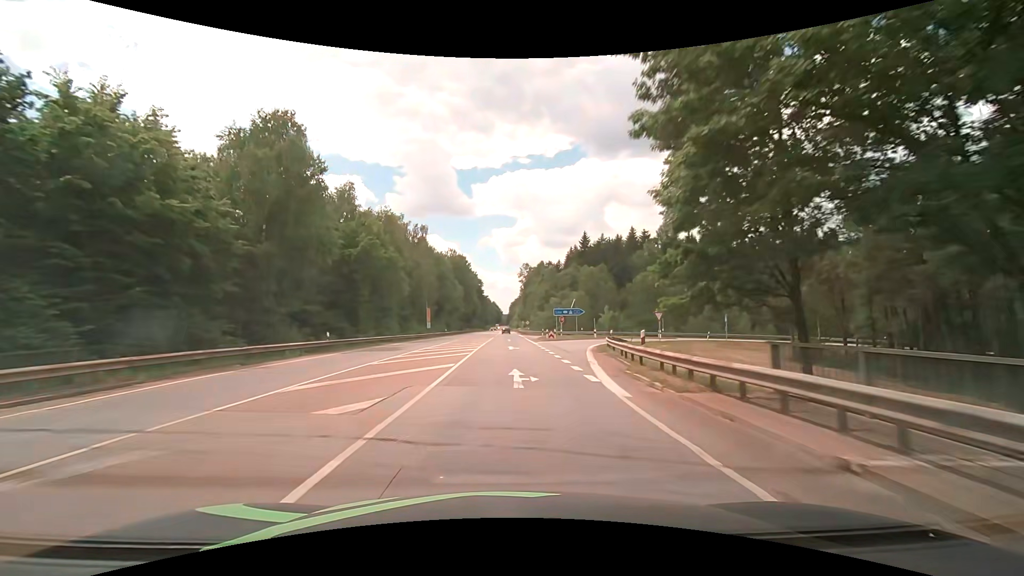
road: secondary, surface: asphalt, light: Day
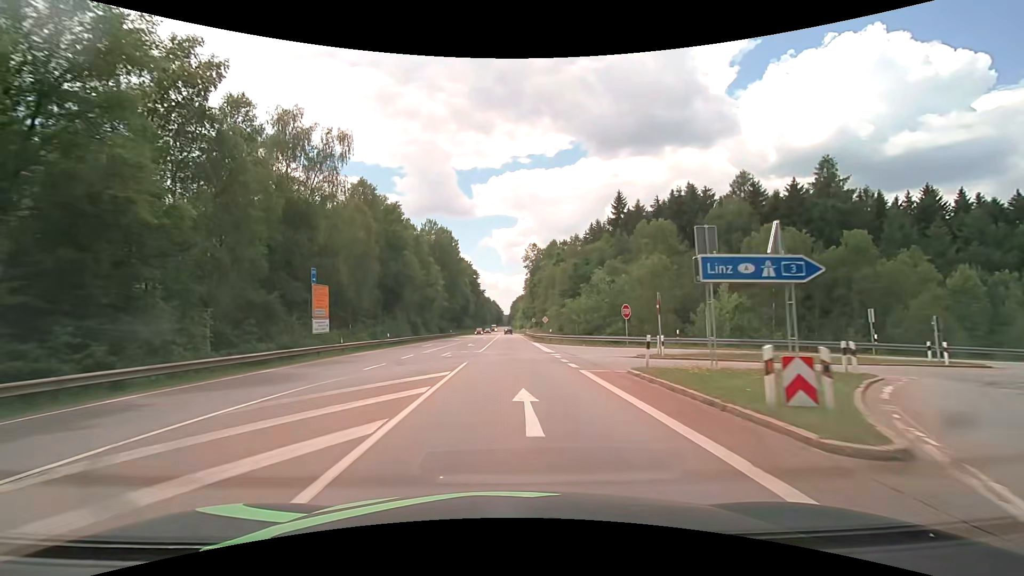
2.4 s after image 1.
(+0.1, +42.9) m; 0°
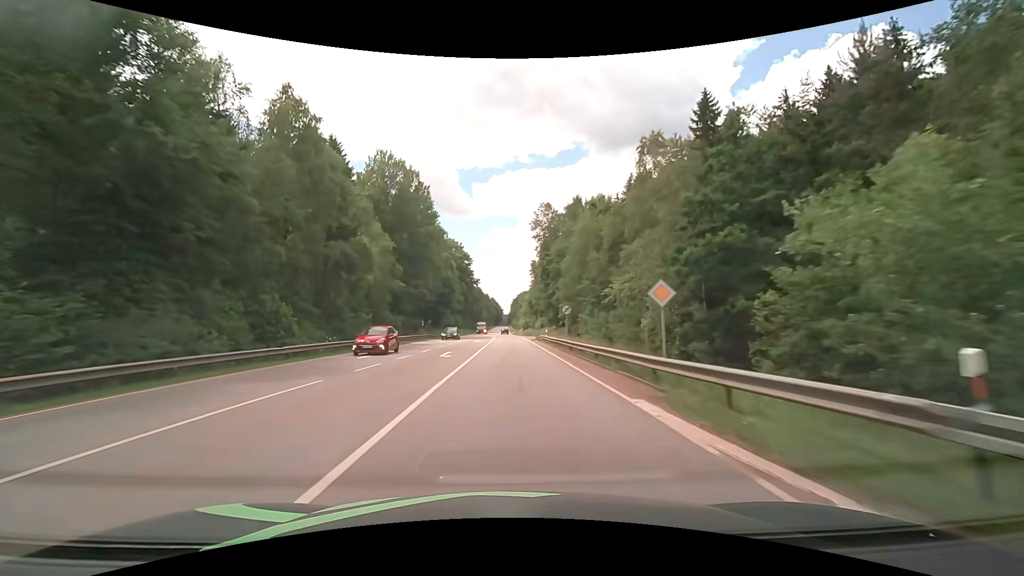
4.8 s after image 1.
(0.0, +43.1) m; 0°
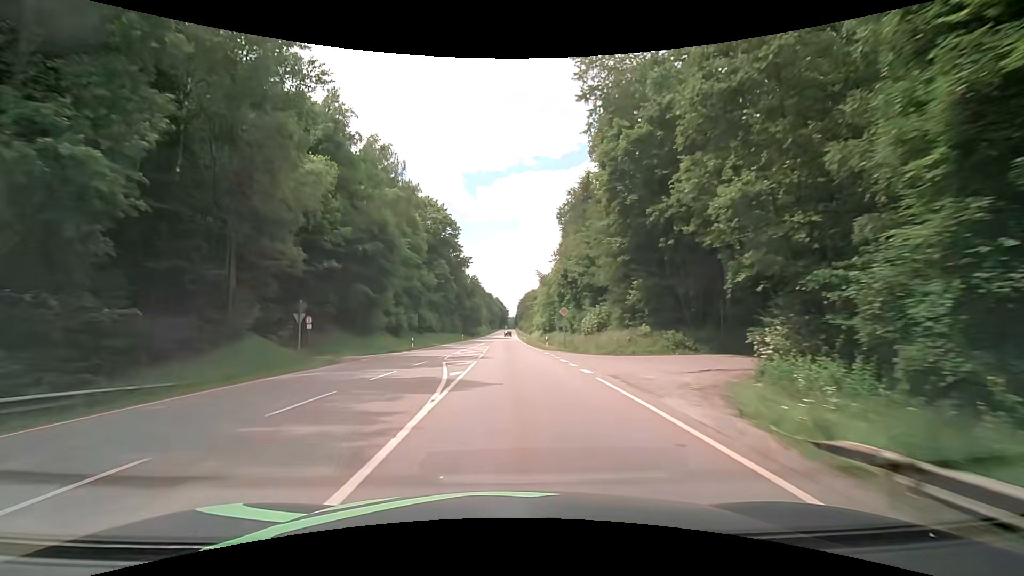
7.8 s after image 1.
(+0.1, +55.7) m; 0°
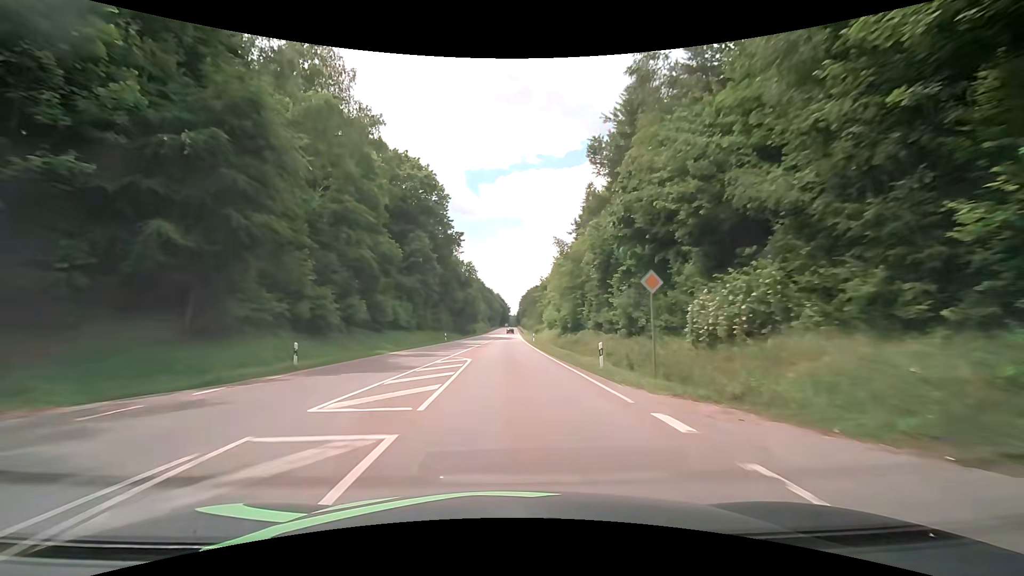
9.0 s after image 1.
(-0.1, +24.2) m; 0°
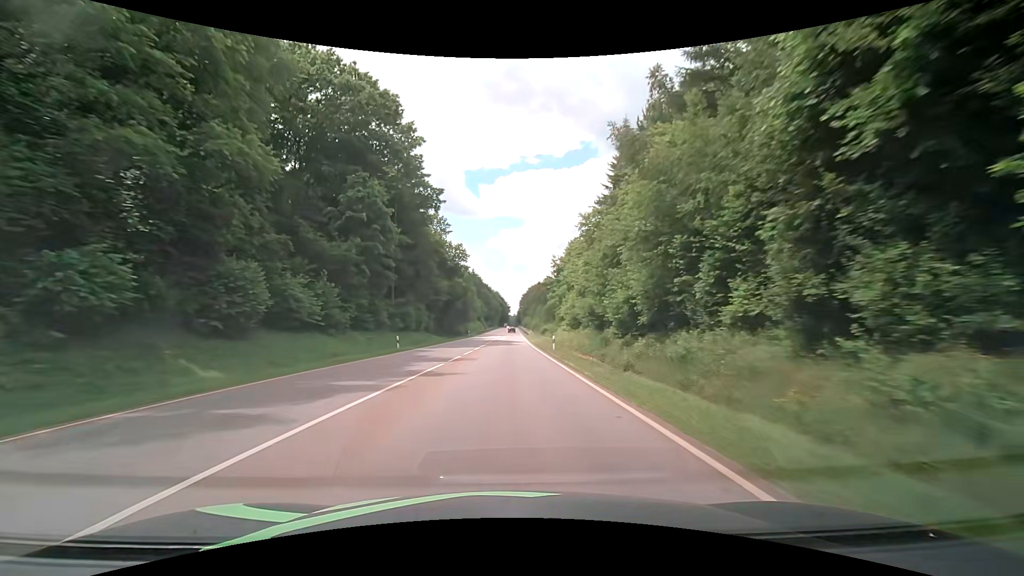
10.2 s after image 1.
(-0.2, +25.4) m; 0°
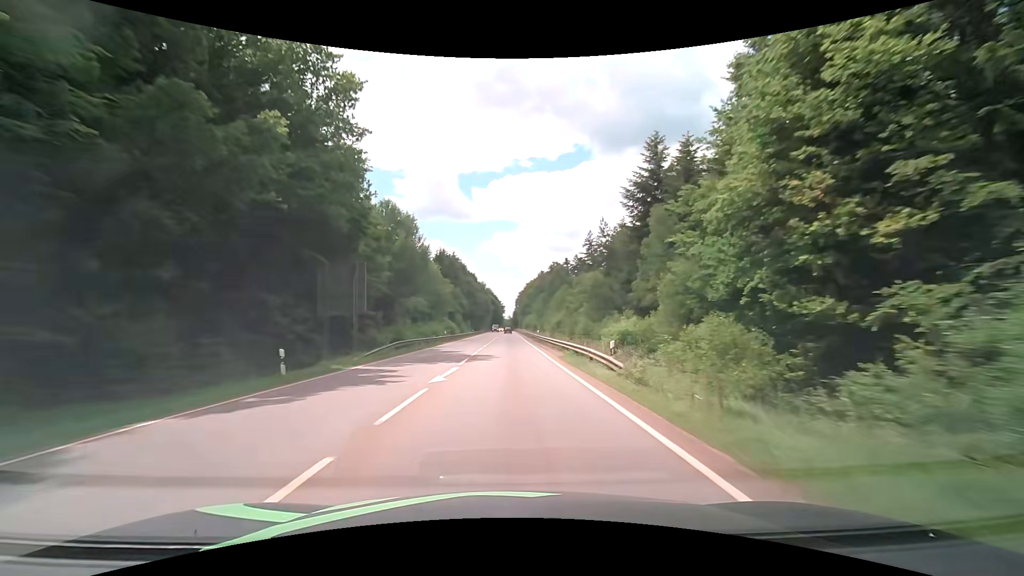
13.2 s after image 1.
(+0.3, +68.0) m; 0°
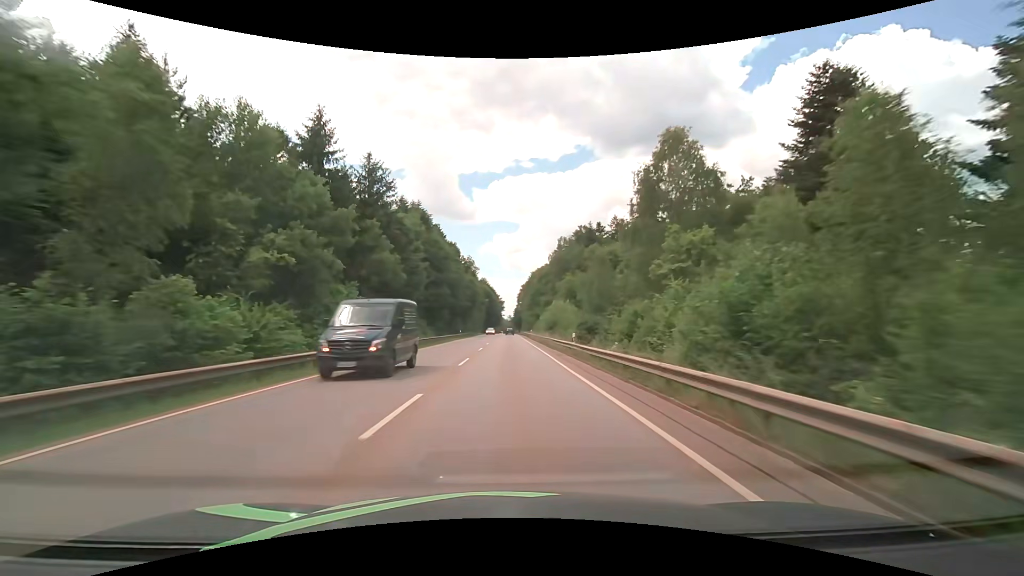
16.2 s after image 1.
(+0.4, +74.0) m; 0°
(0, +10) (0, +20) (0, +30) (0, +40) (0, +50) (0, +60) (0, +70) (0, +80) (0, +90) (0, +100) m
